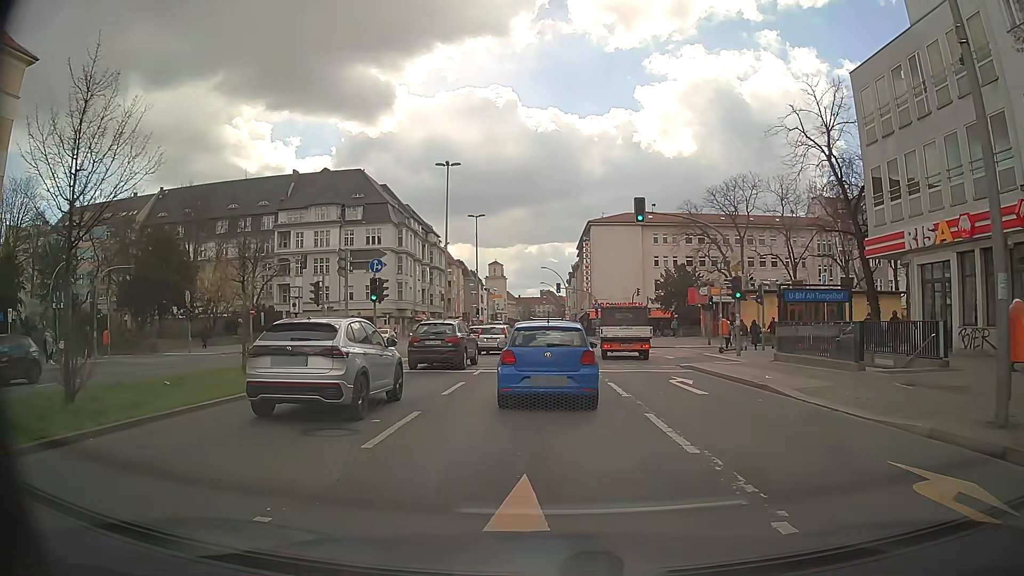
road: primary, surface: asphalt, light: Day
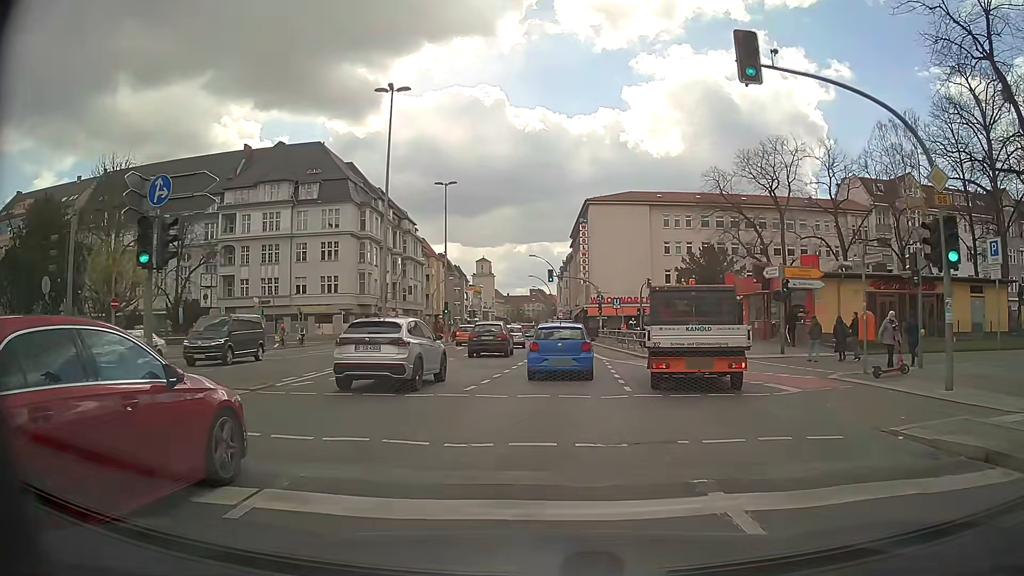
(-0.1, +16.0) m; 0°
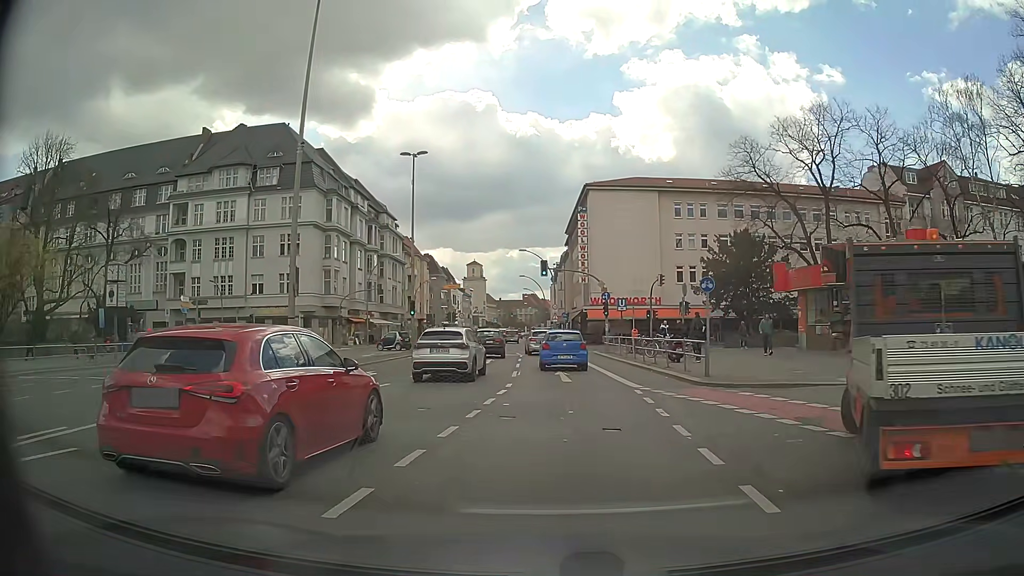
(0.0, +11.3) m; +1°
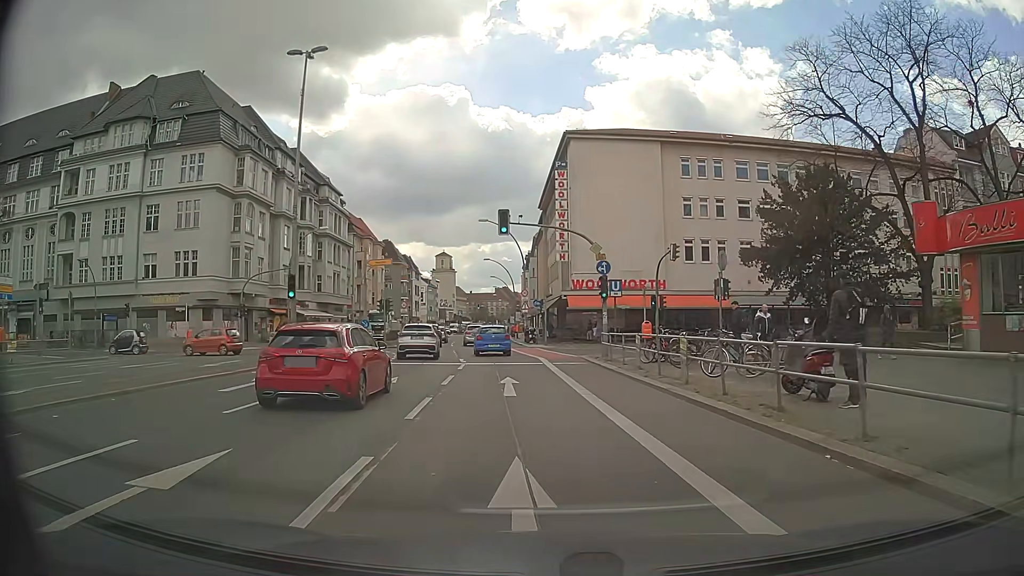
(+0.4, +16.8) m; +2°
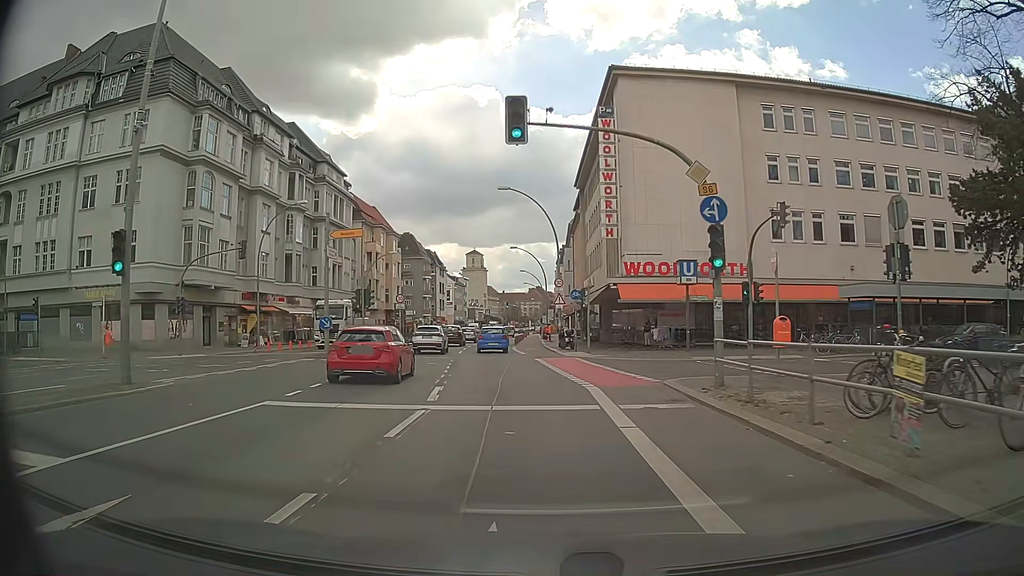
(-0.3, +13.7) m; -3°
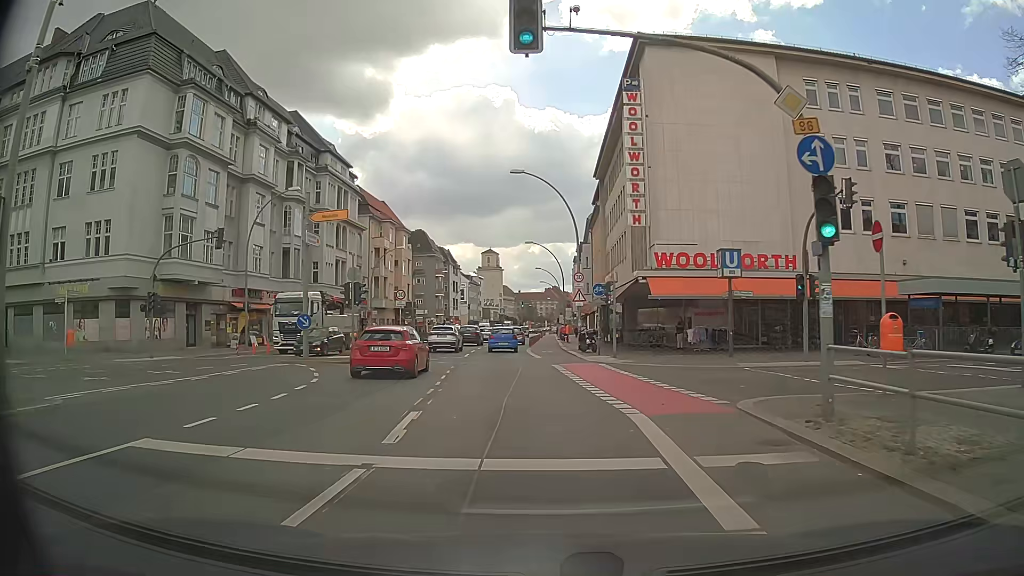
(0.0, +4.7) m; -1°
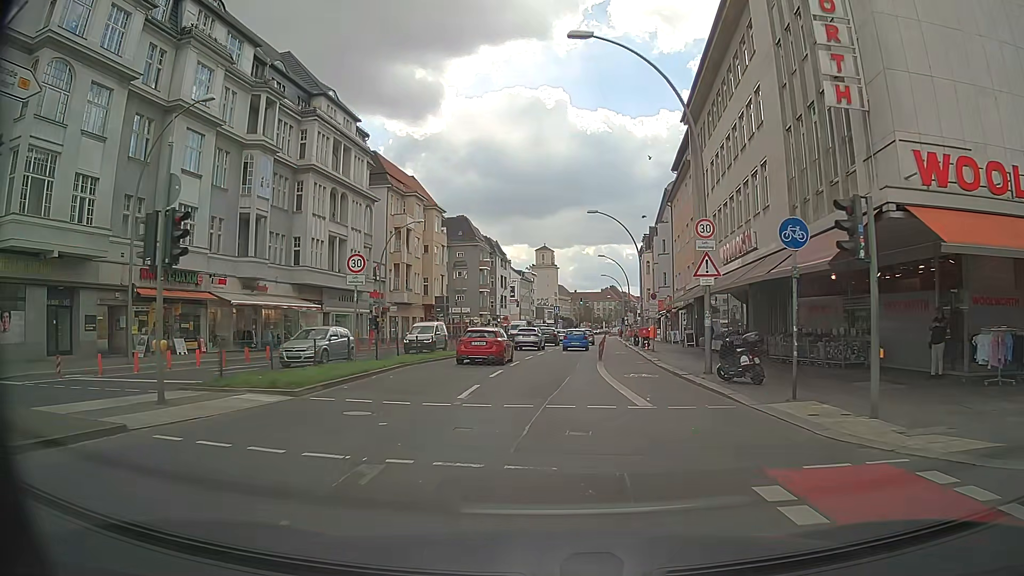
(-1.0, +19.0) m; -5°
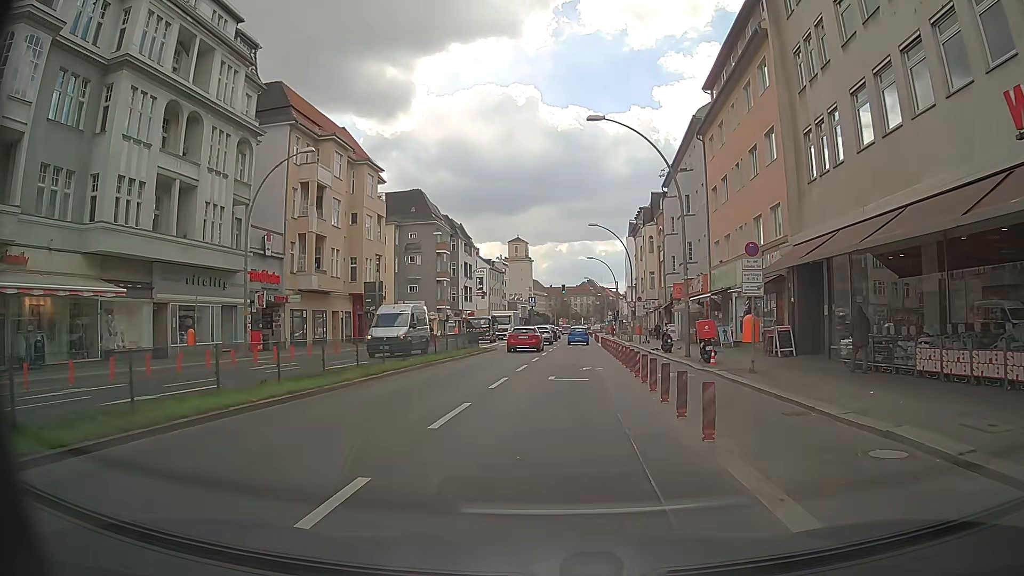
(+0.2, +22.2) m; +2°
(0, +10) (+1, +20) (+1, +30) (+2, +40) (+2, +50) (+3, +60) (+3, +70) (+4, +80) (+4, +90) (+4, +100) m
